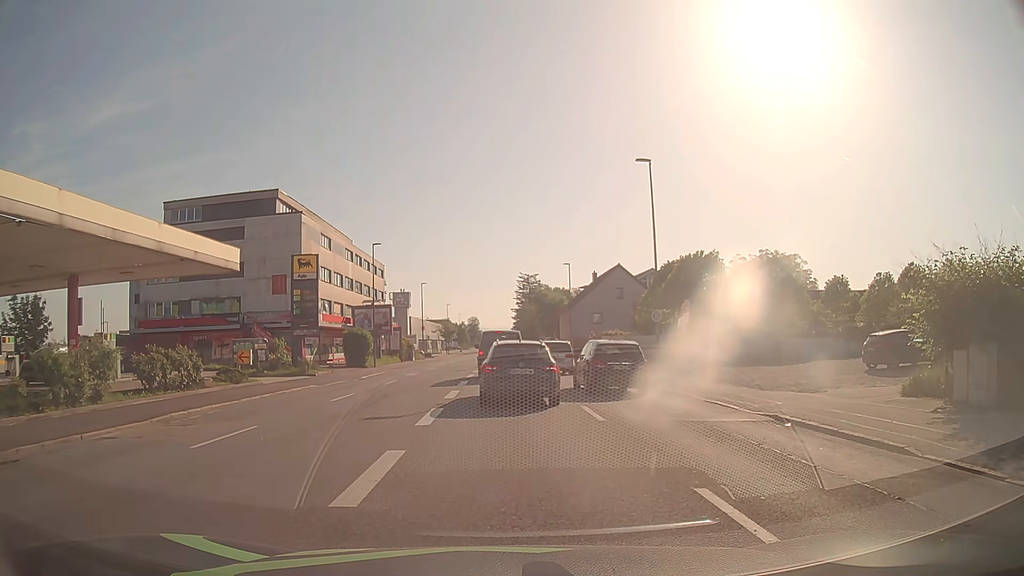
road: tertiary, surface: asphalt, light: Day
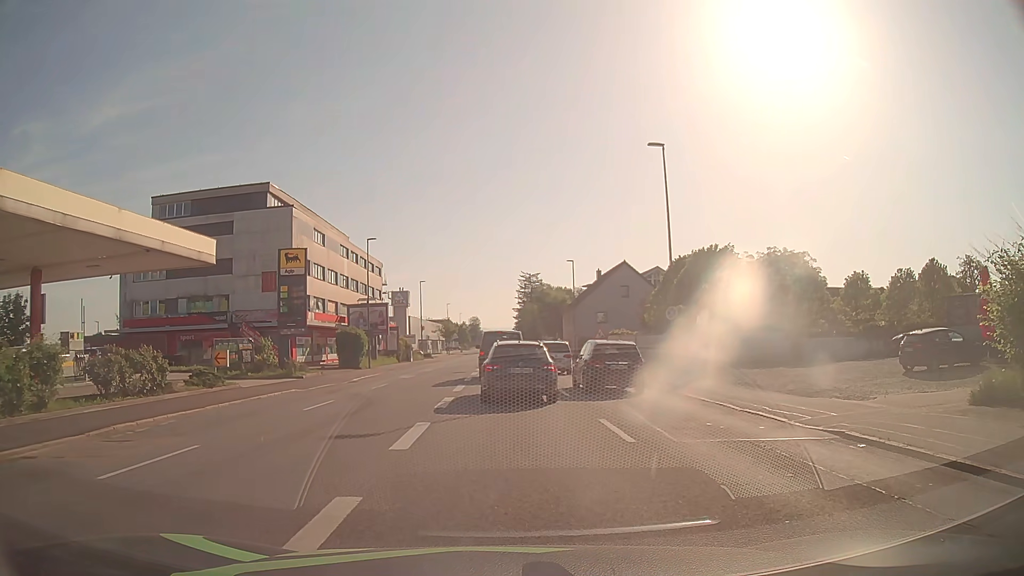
(-0.1, +2.9) m; -2°
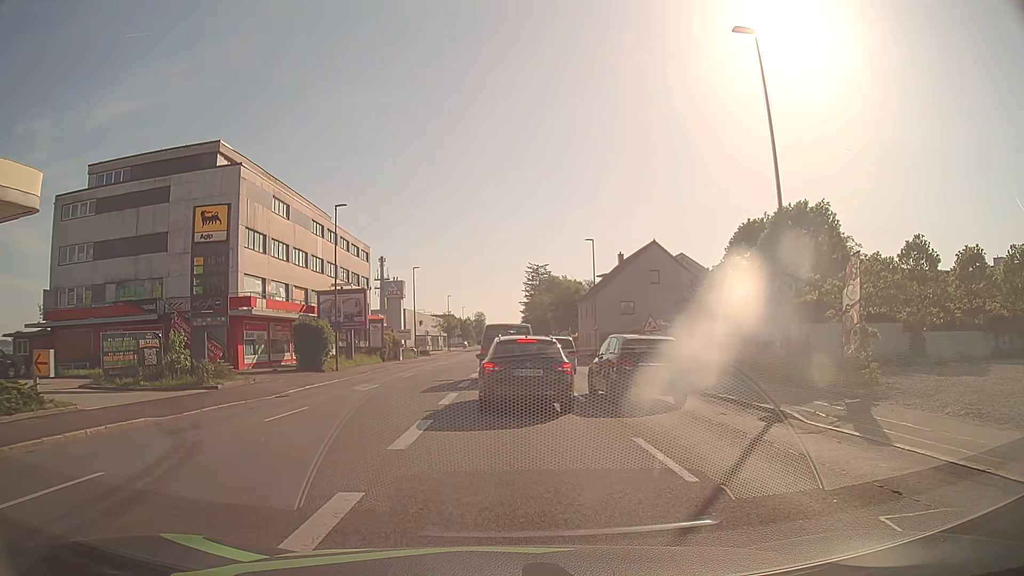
(+0.1, +12.1) m; 0°
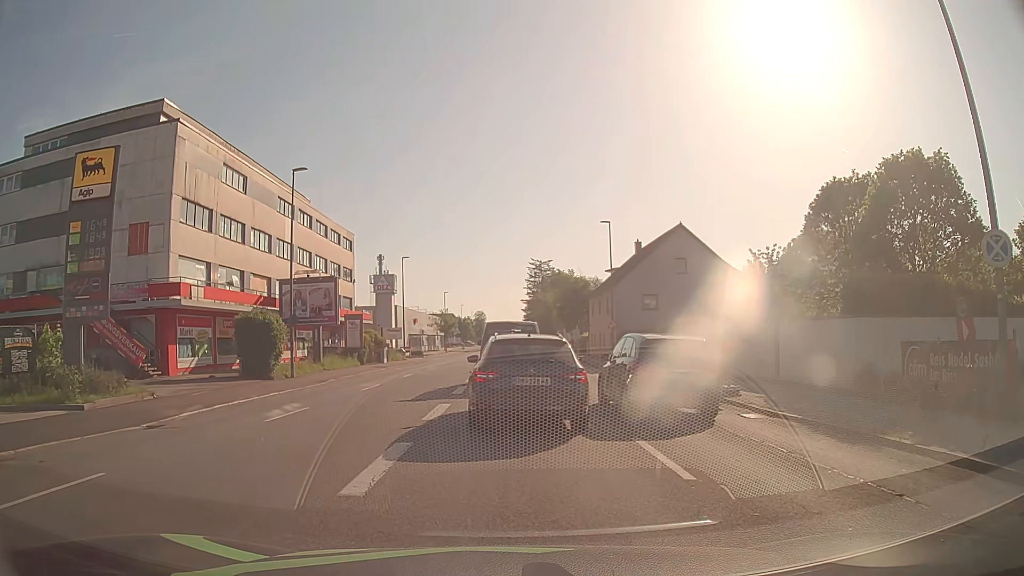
(0.0, +8.9) m; 0°
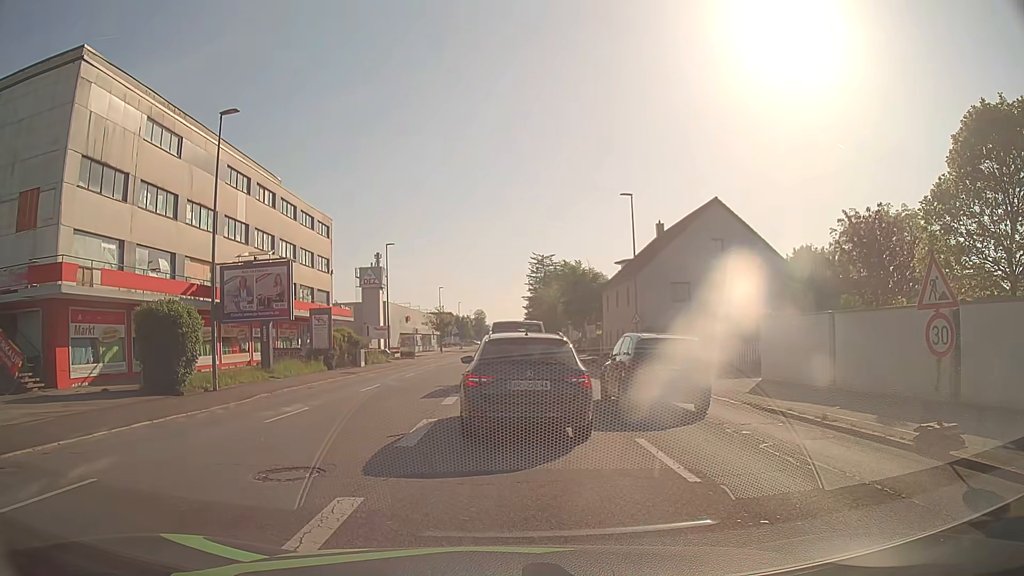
(0.0, +9.1) m; +1°
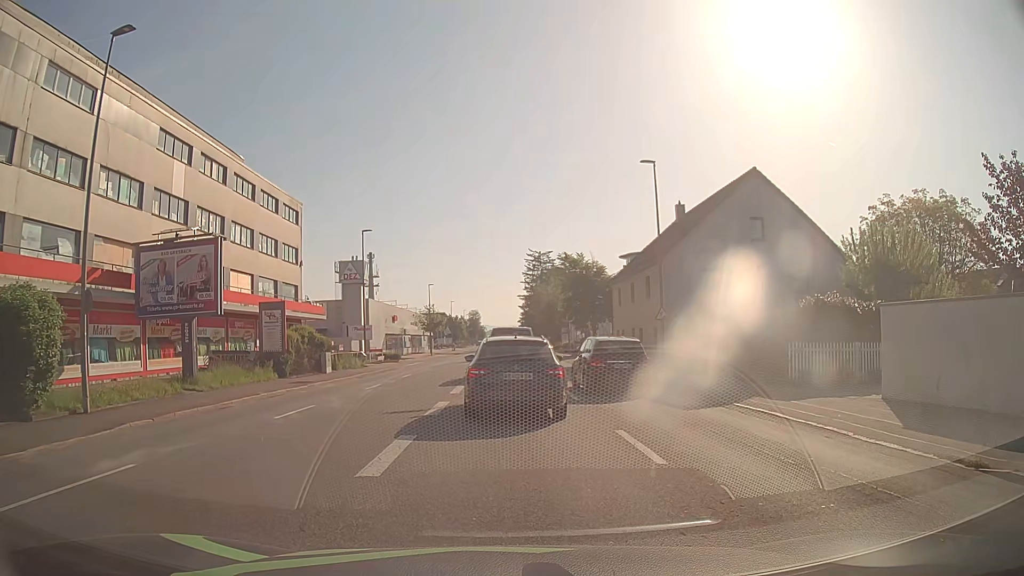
(-0.1, +8.0) m; 0°
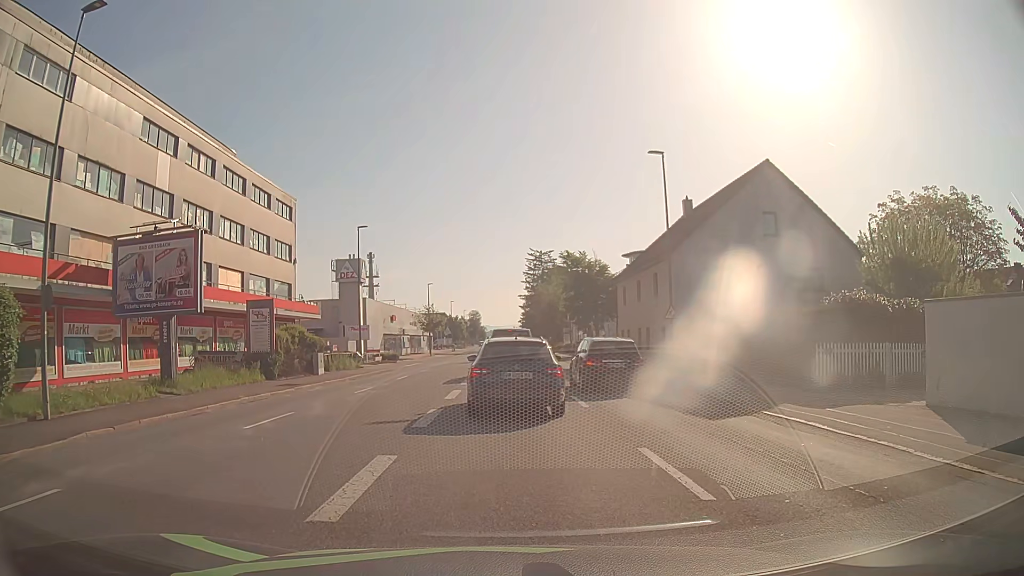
(0.0, +1.8) m; 0°
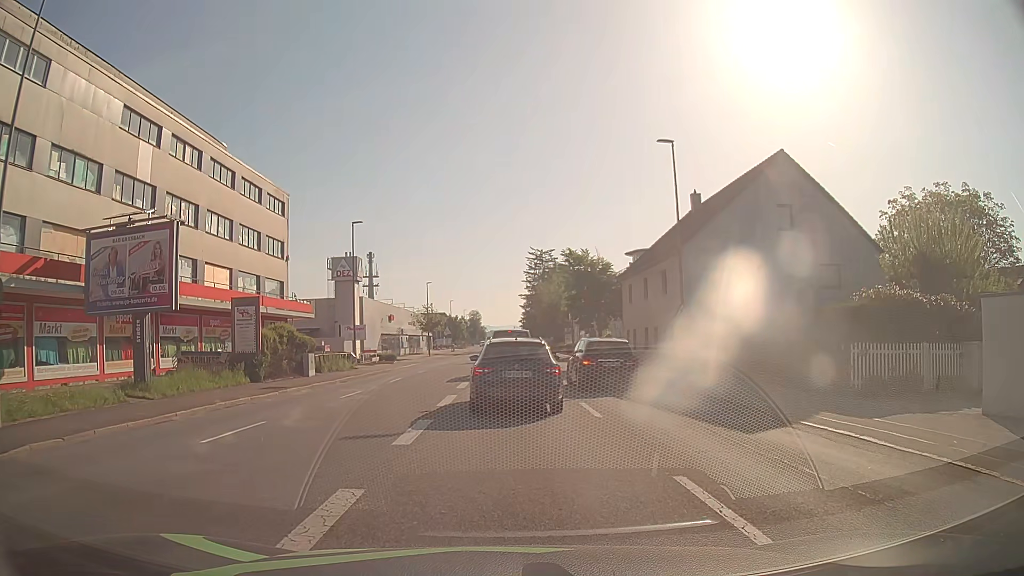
(0.0, +2.0) m; -1°
(0, +10) (0, +20) (0, +30) (0, +40) (0, +50) (0, +60) (0, +70) (0, +80) (0, +90) (0, +100) m
